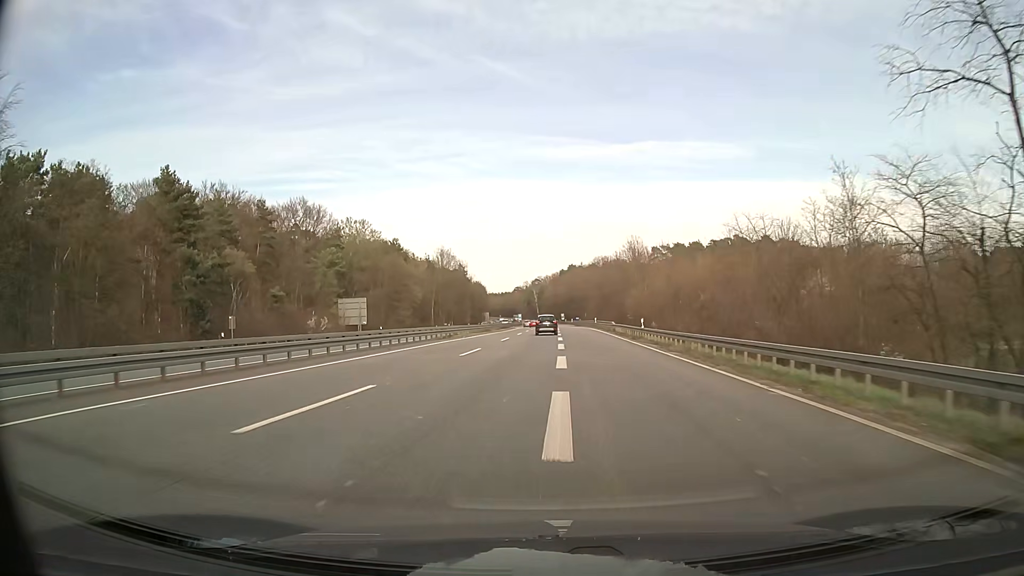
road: trunk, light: Day
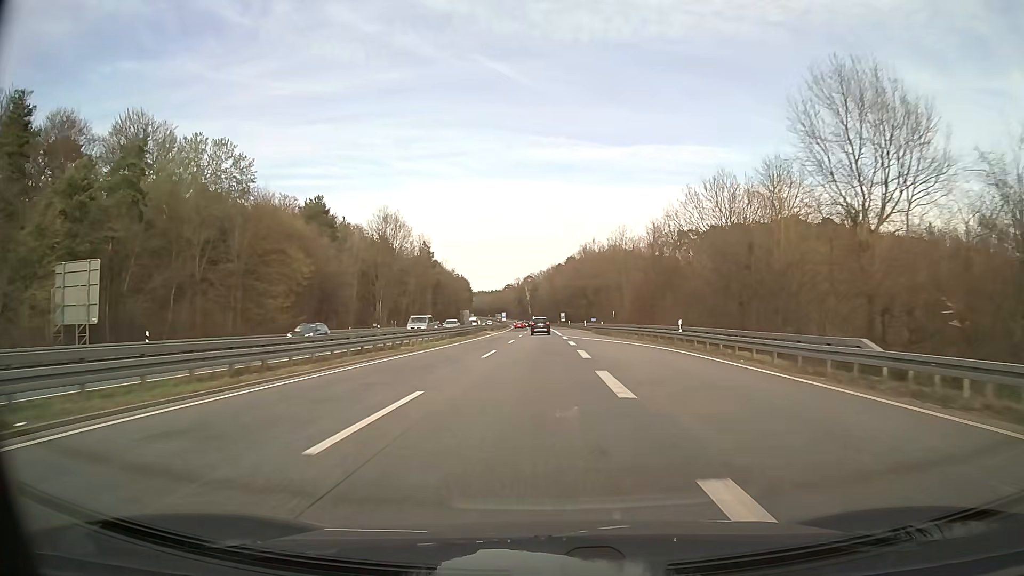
(-0.2, +55.7) m; 0°
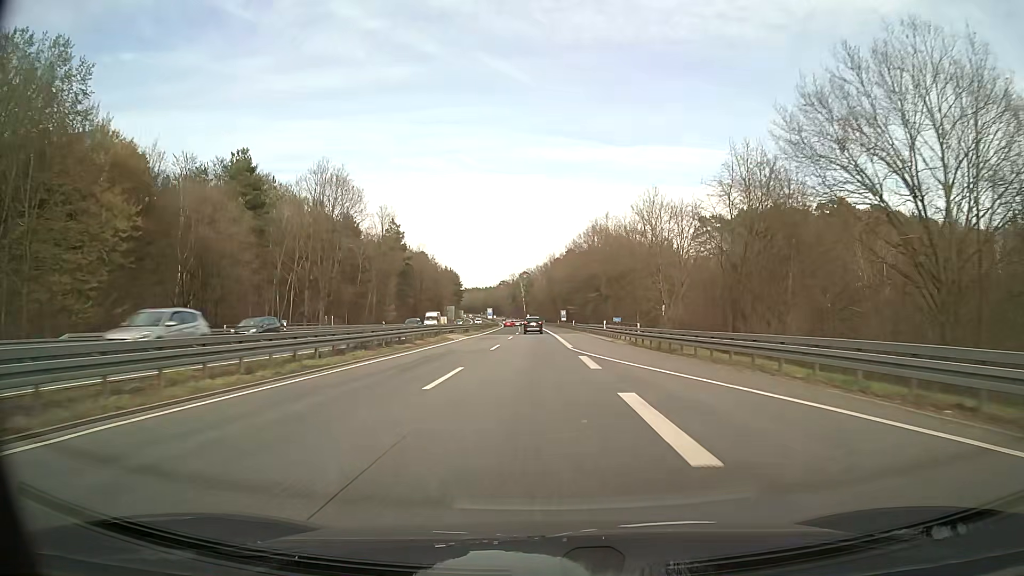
(+0.1, +29.7) m; 0°
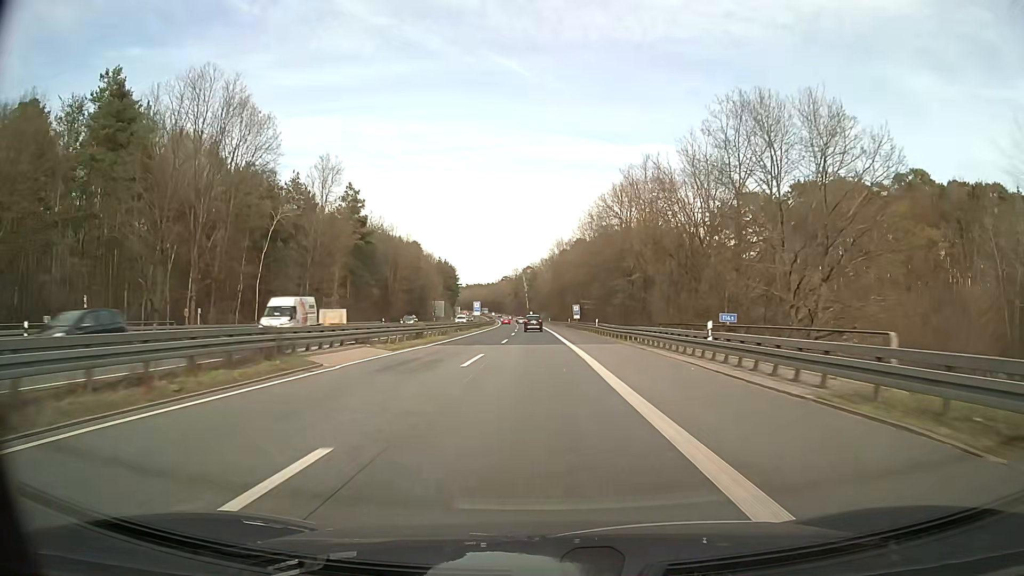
(-0.1, +30.8) m; 0°
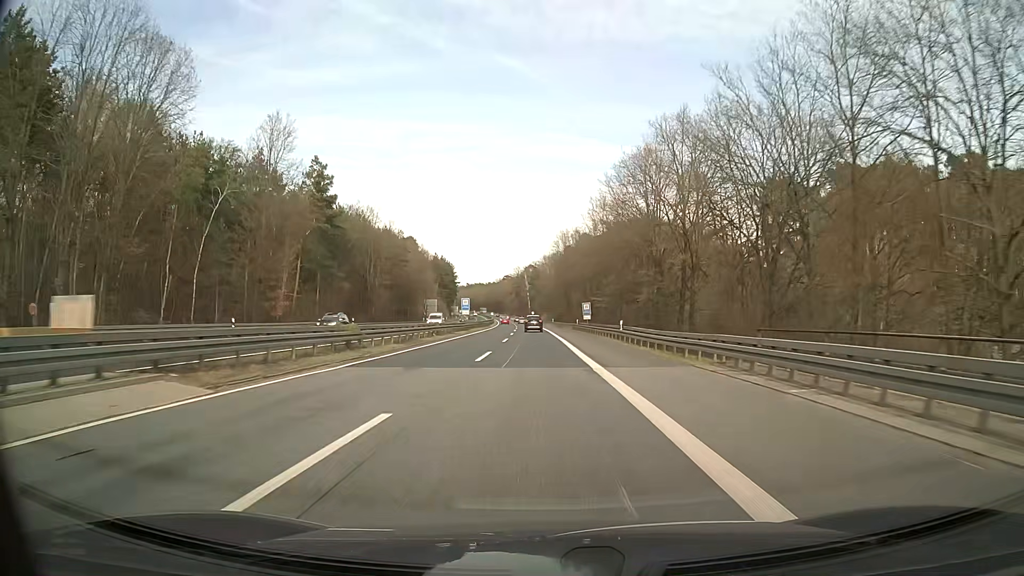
(-0.1, +15.7) m; -1°
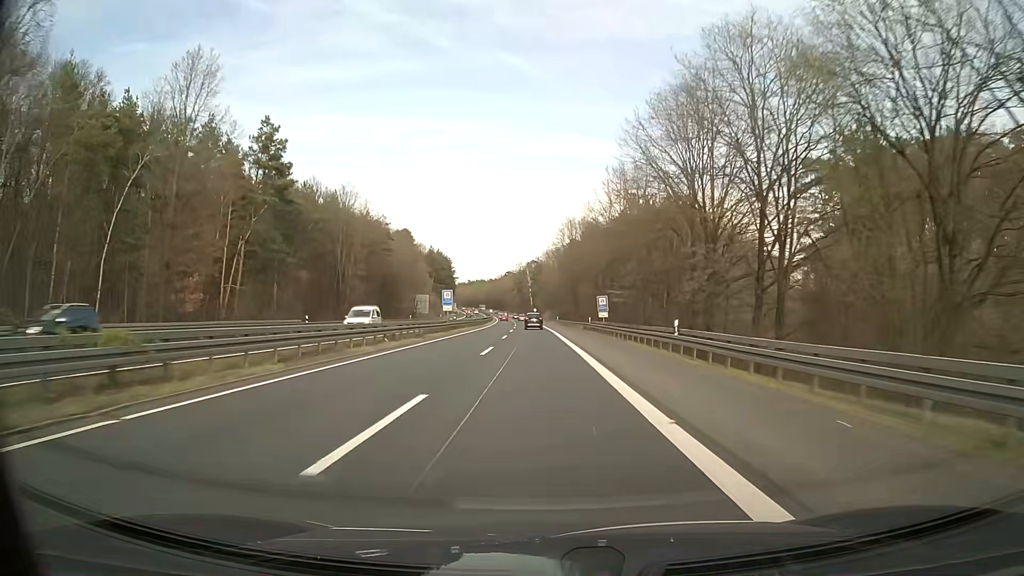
(0.0, +15.8) m; 0°
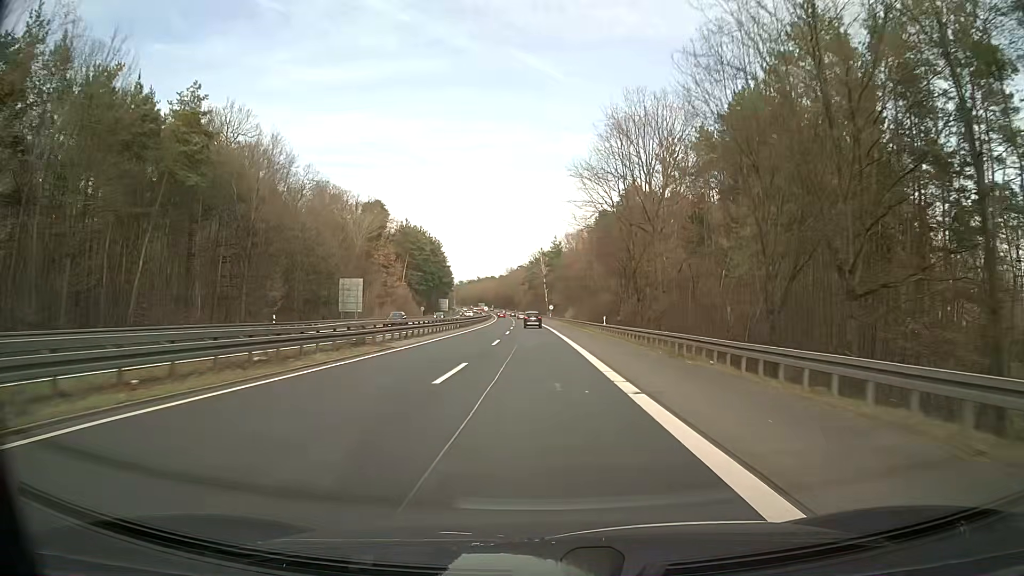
(-0.6, +64.4) m; -1°
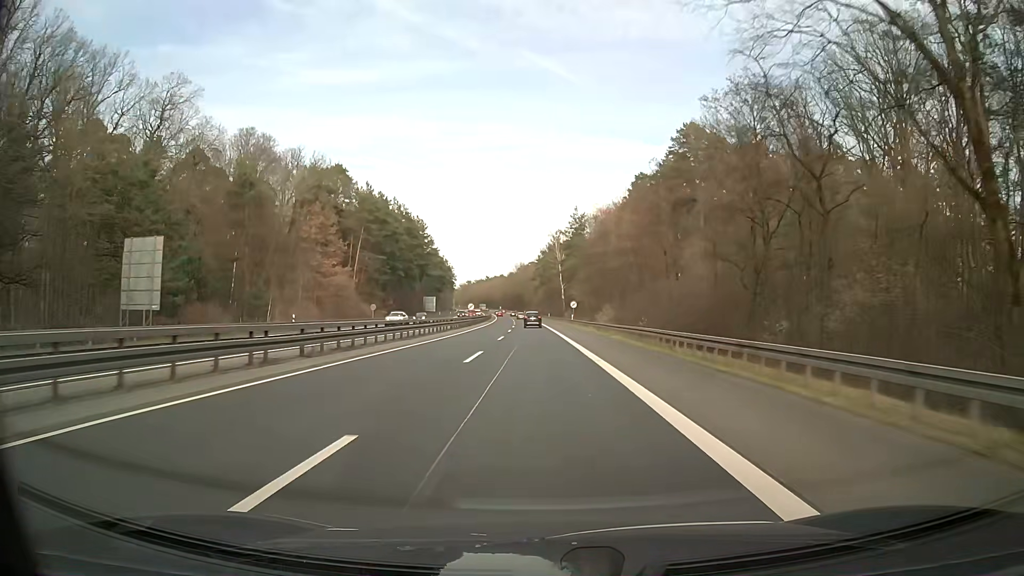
(-0.5, +48.3) m; -1°
(0, +10) (0, +20) (0, +30) (0, +40) (0, +50) (0, +60) (-1, +70) (-1, +80) (-1, +90) (-2, +100) m
